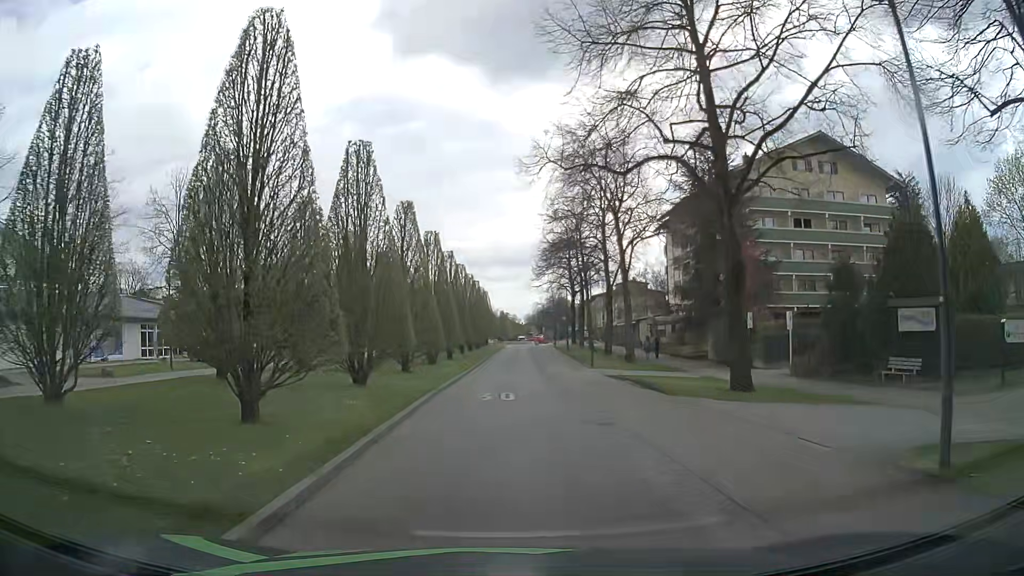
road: residential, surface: asphalt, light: Day
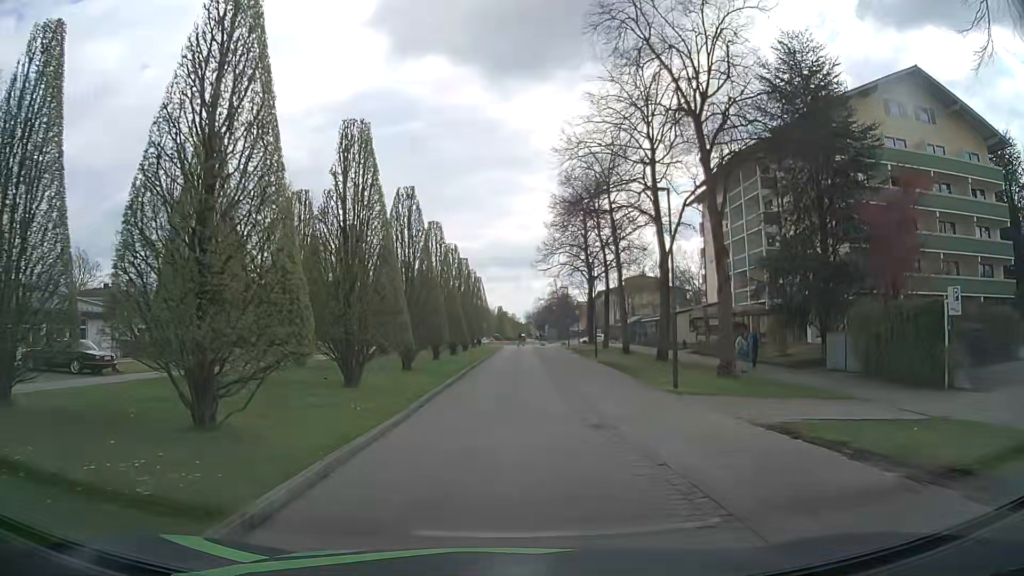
(-0.1, +17.3) m; -1°
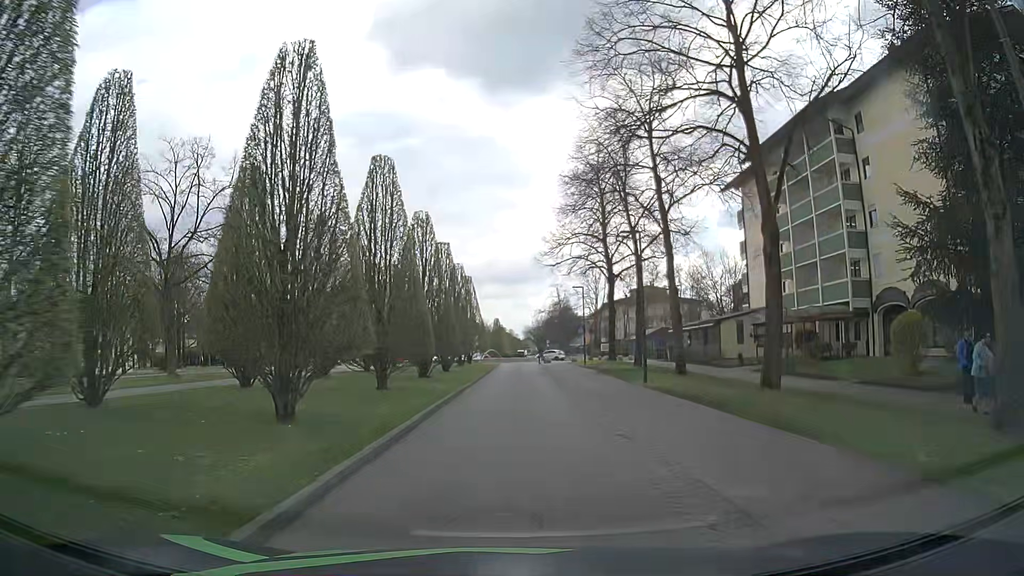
(+0.1, +13.4) m; +1°
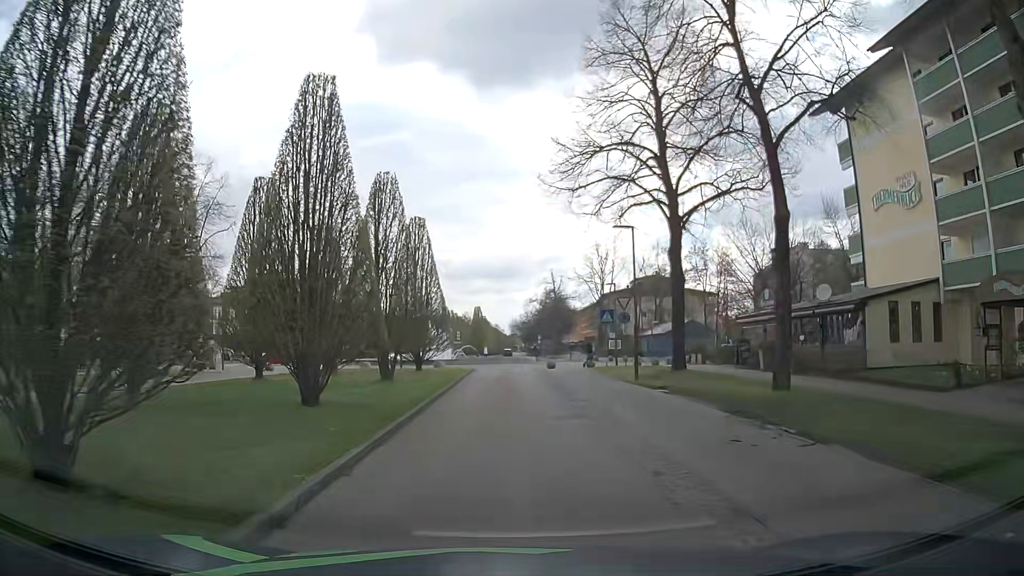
(+0.1, +21.7) m; +1°
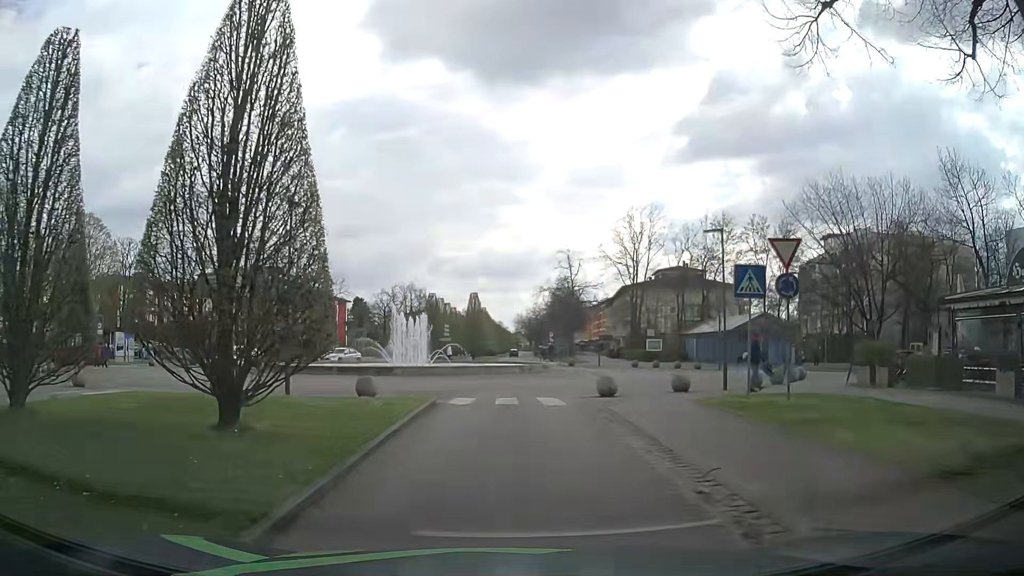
(-0.1, +20.1) m; 0°
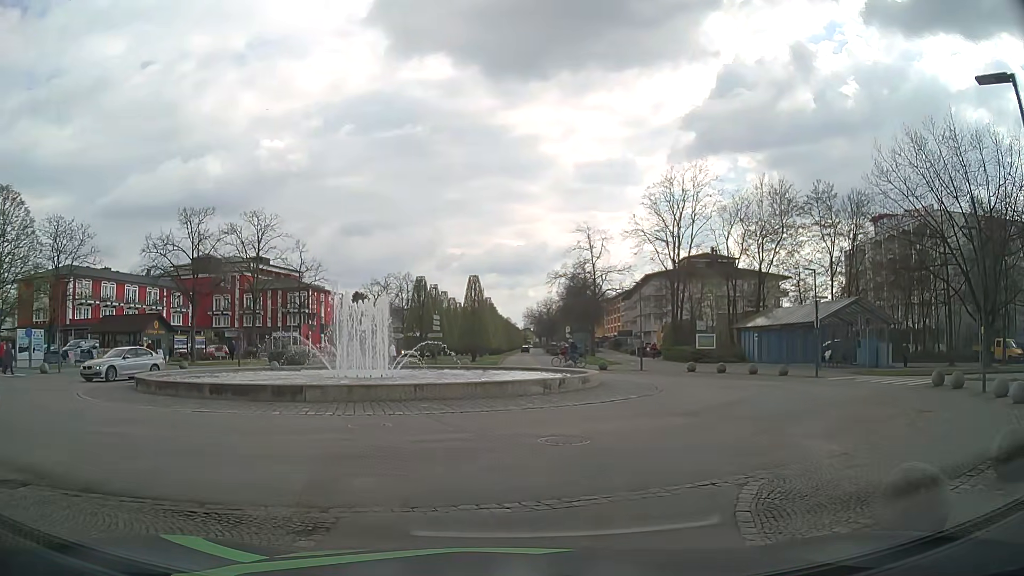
(-0.1, +14.0) m; +1°
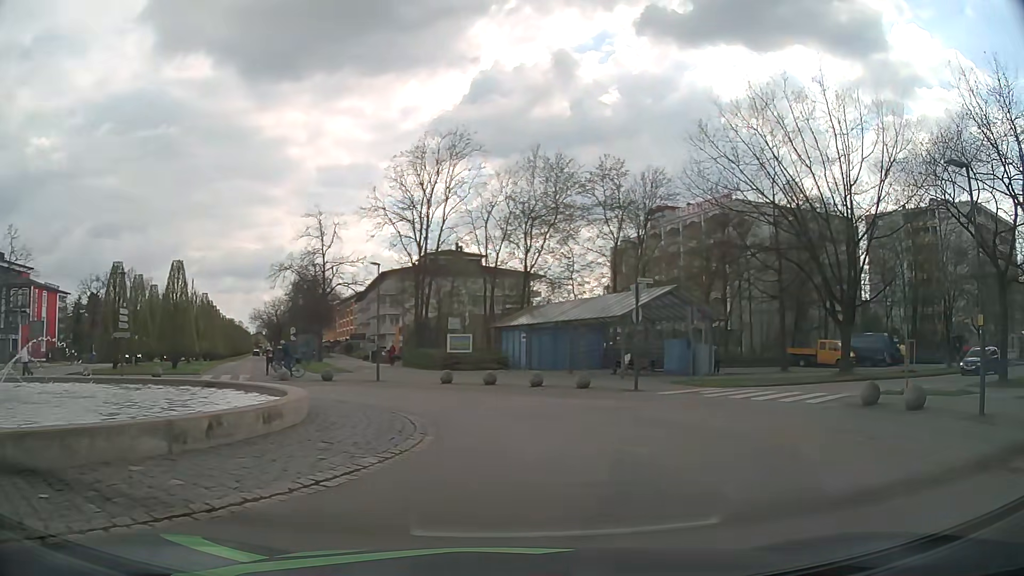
(+0.7, +10.3) m; +22°
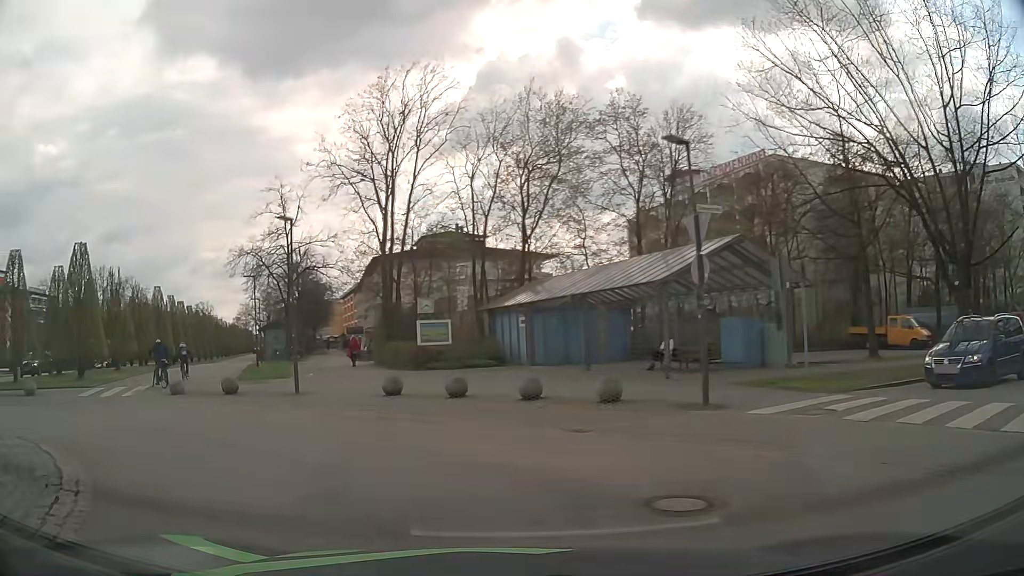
(+0.8, +10.6) m; -2°
